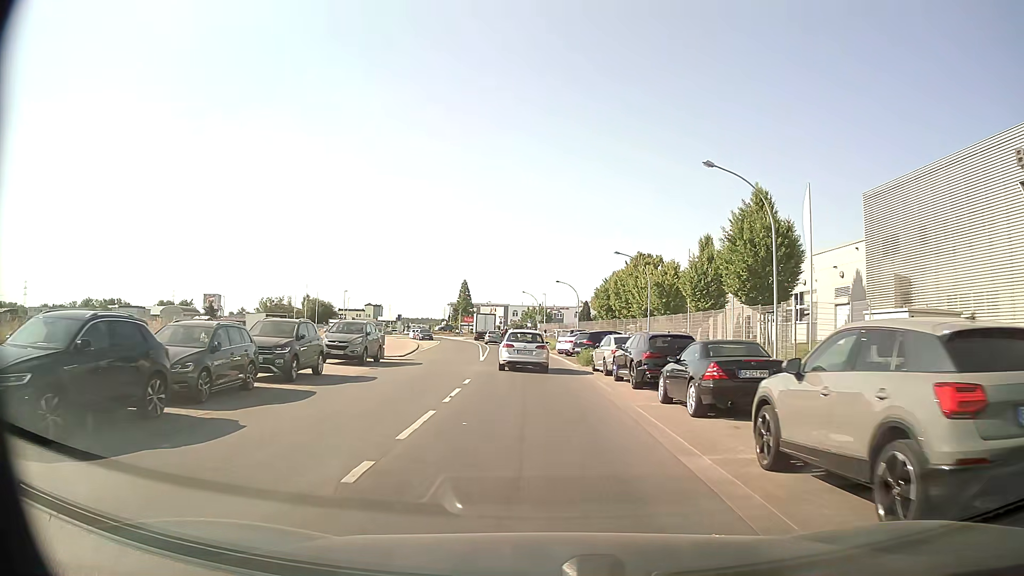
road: tertiary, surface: asphalt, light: Day
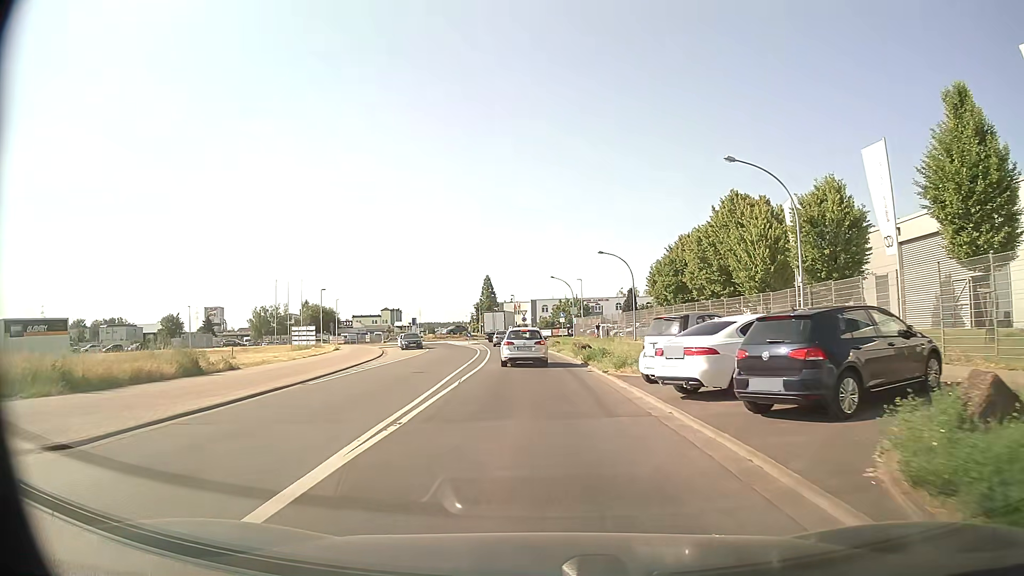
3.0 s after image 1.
(-0.5, +27.4) m; -3°
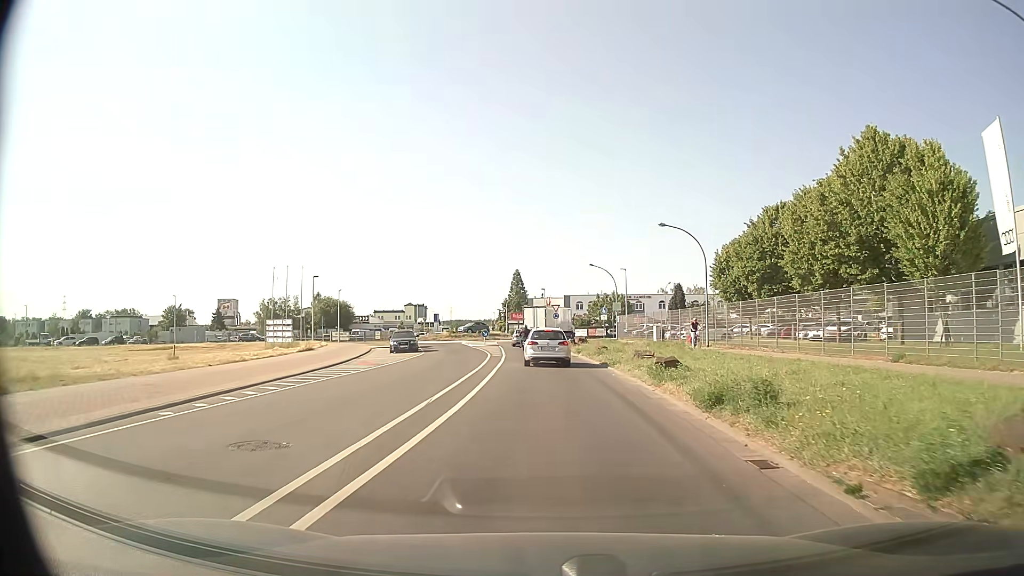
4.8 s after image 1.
(-0.4, +15.4) m; -3°
(0, +10) (0, +20) (0, +30) (0, +40) (-1, +50) (-2, +60) (-1, +70) (+3, +79) (+3, +89) (-1, +98) m
